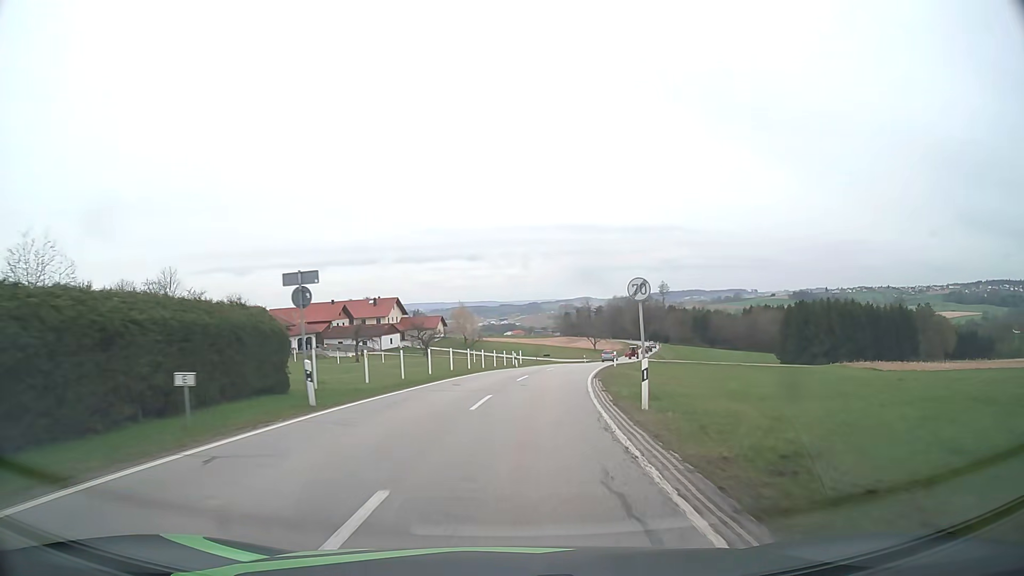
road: secondary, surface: asphalt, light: Day
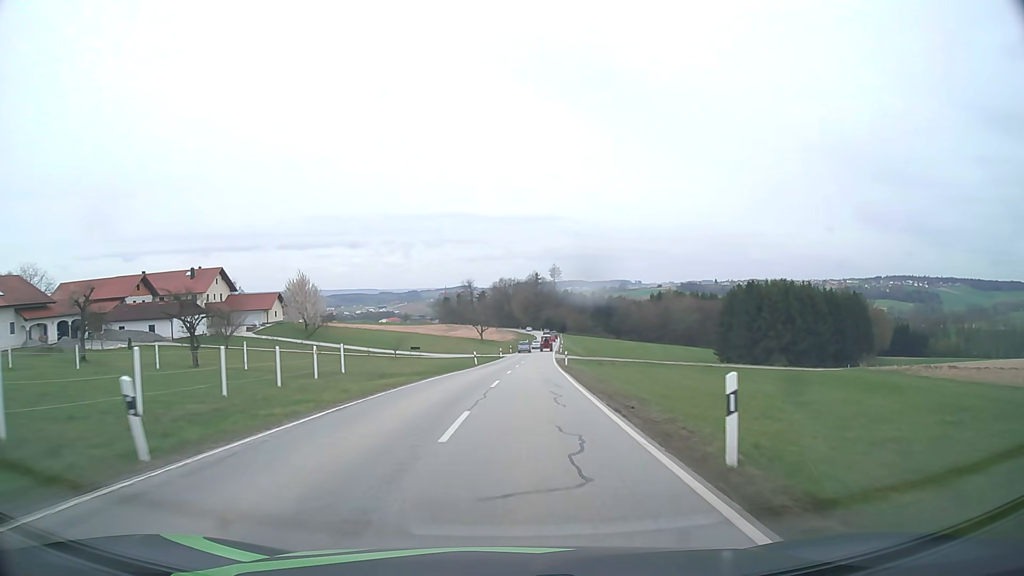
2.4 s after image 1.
(+3.5, +39.8) m; +10°
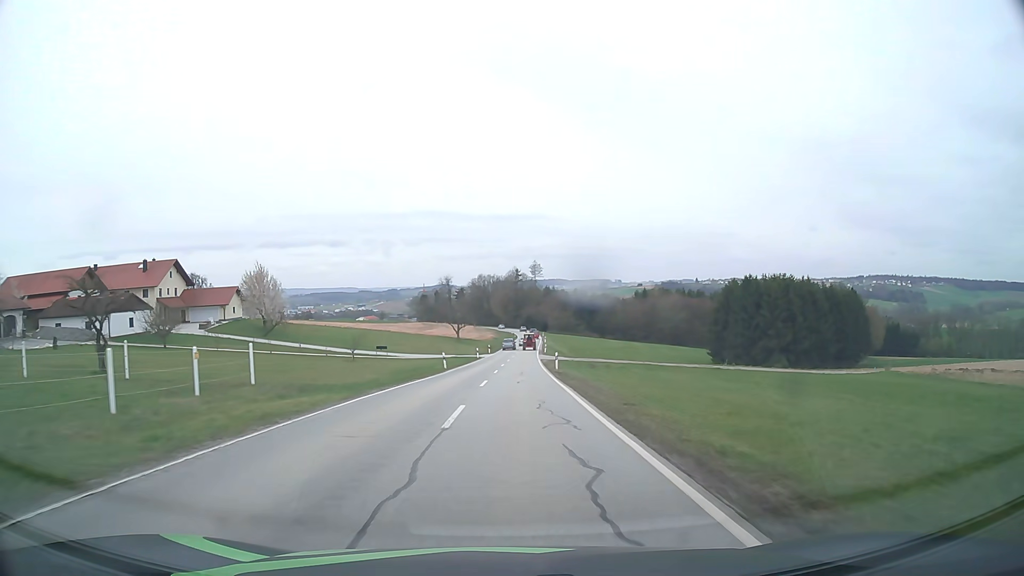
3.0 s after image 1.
(+0.2, +10.0) m; +2°
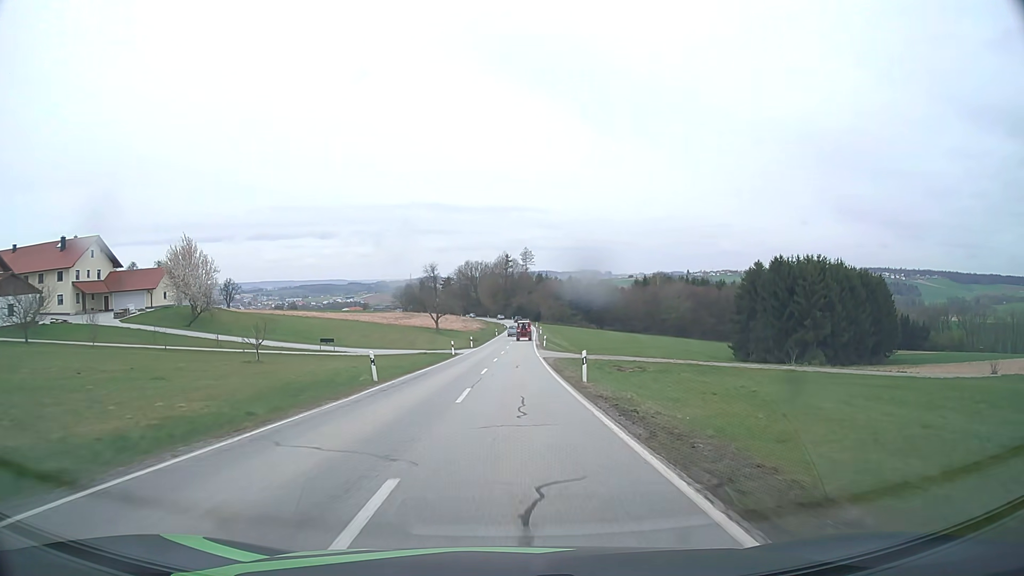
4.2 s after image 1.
(+0.2, +19.9) m; +1°
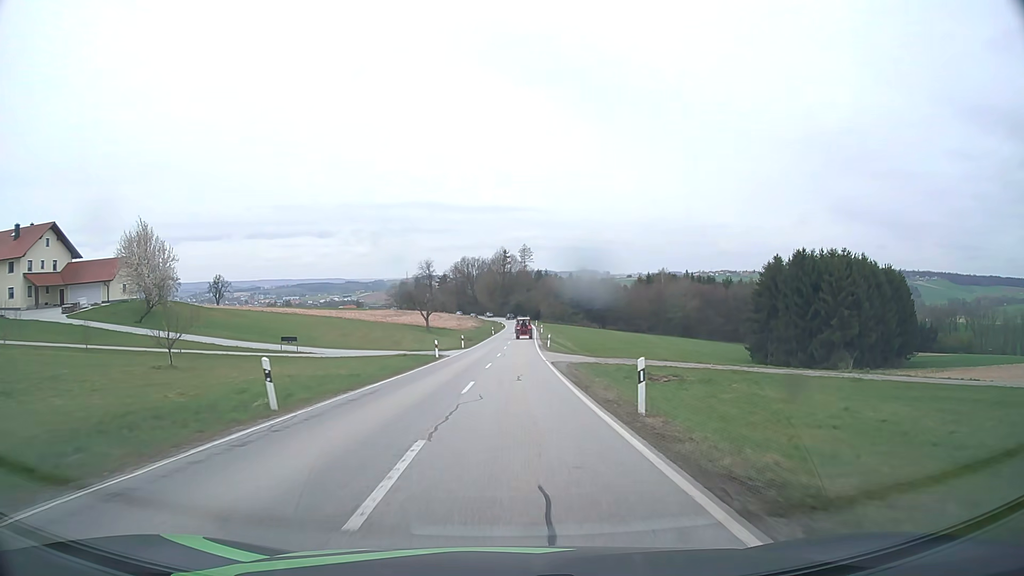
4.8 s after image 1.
(0.0, +9.9) m; 0°
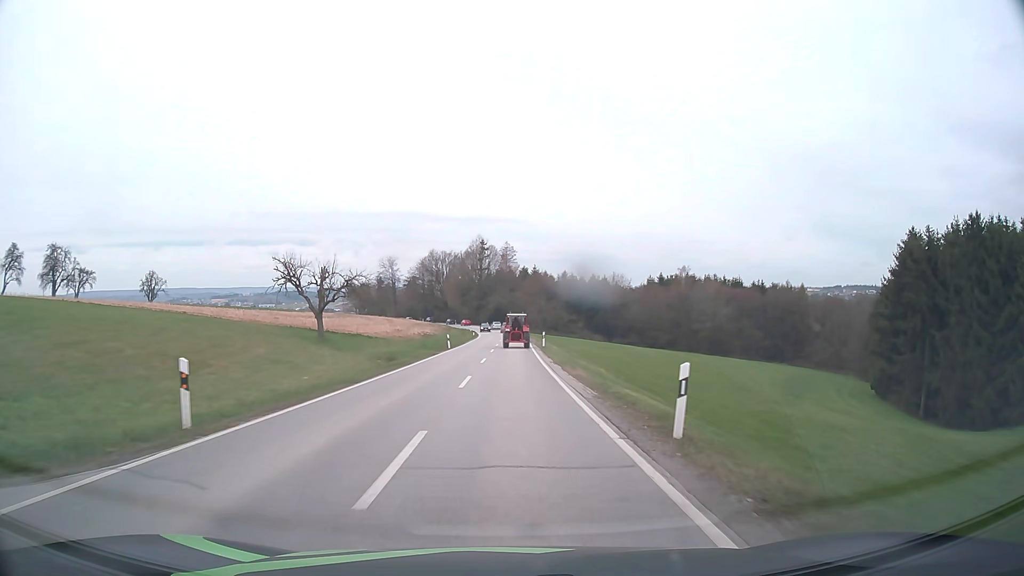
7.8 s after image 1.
(+0.7, +46.3) m; +2°
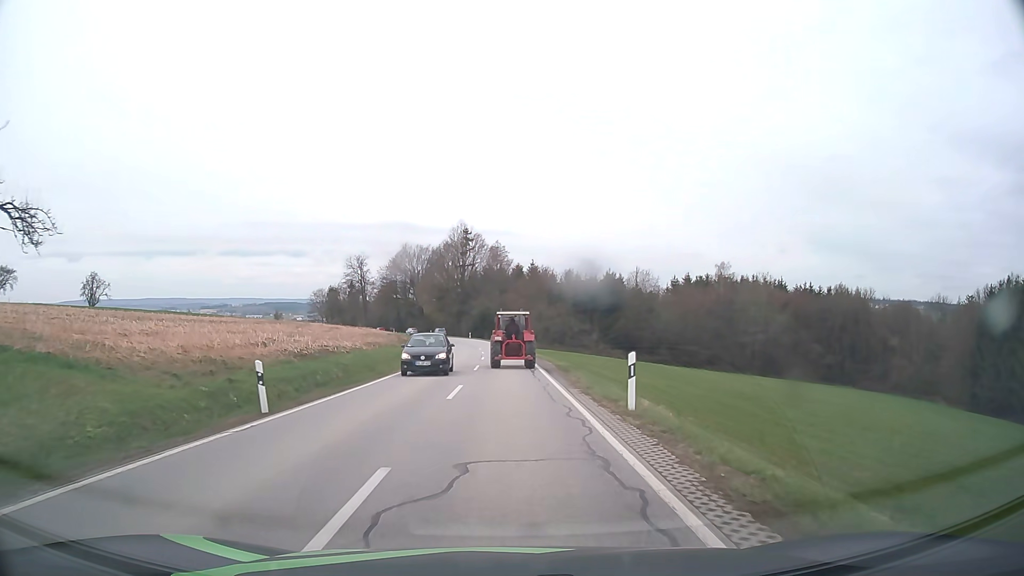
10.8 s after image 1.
(+0.2, +36.7) m; +1°
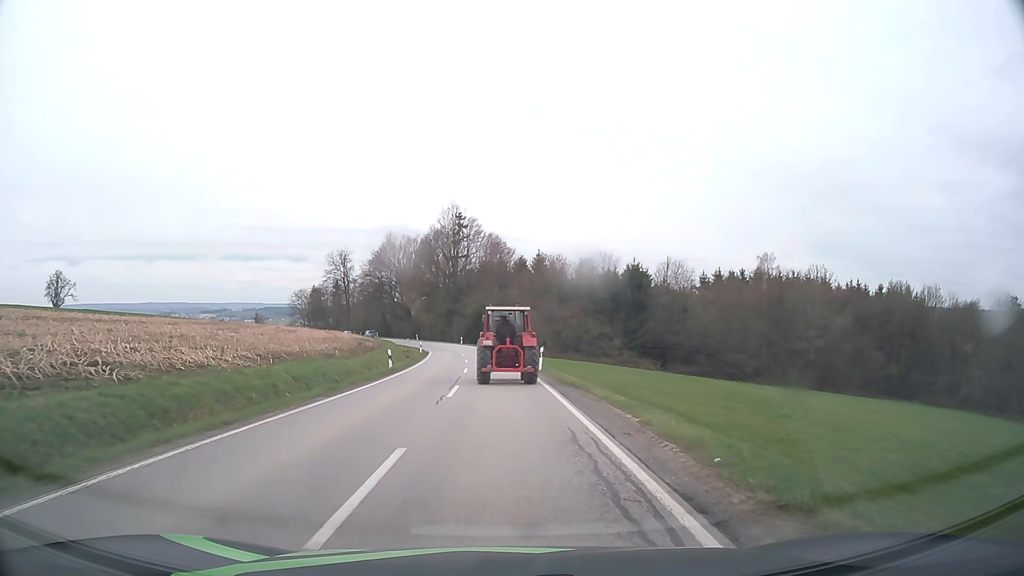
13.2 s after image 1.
(0.0, +22.1) m; 0°
(0, +10) (0, +20) (-1, +30) (-1, +40) (-2, +50) (-3, +60) (-4, +70) (-6, +80) (-8, +89) (-11, +99) m
